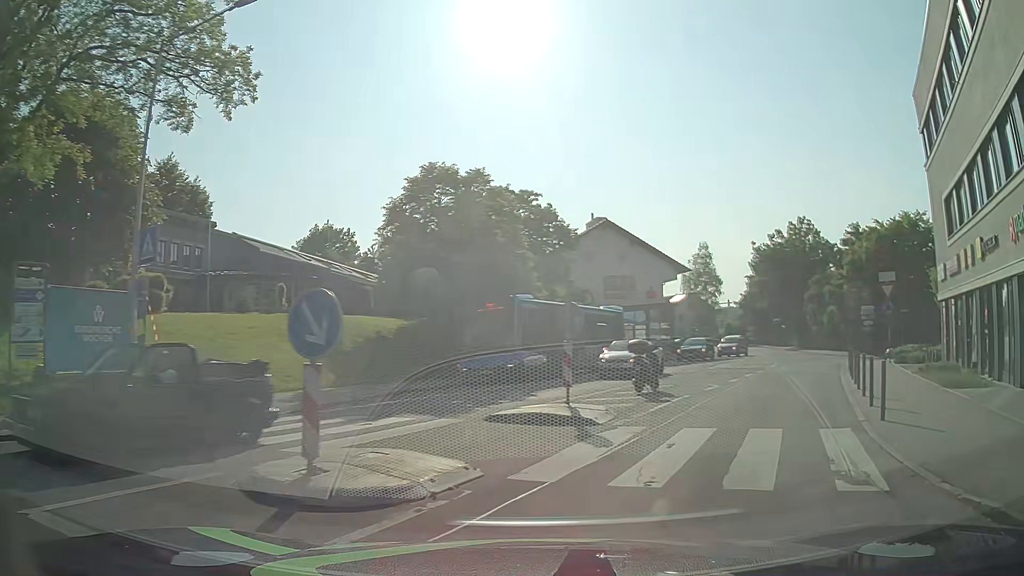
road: tertiary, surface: asphalt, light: Day
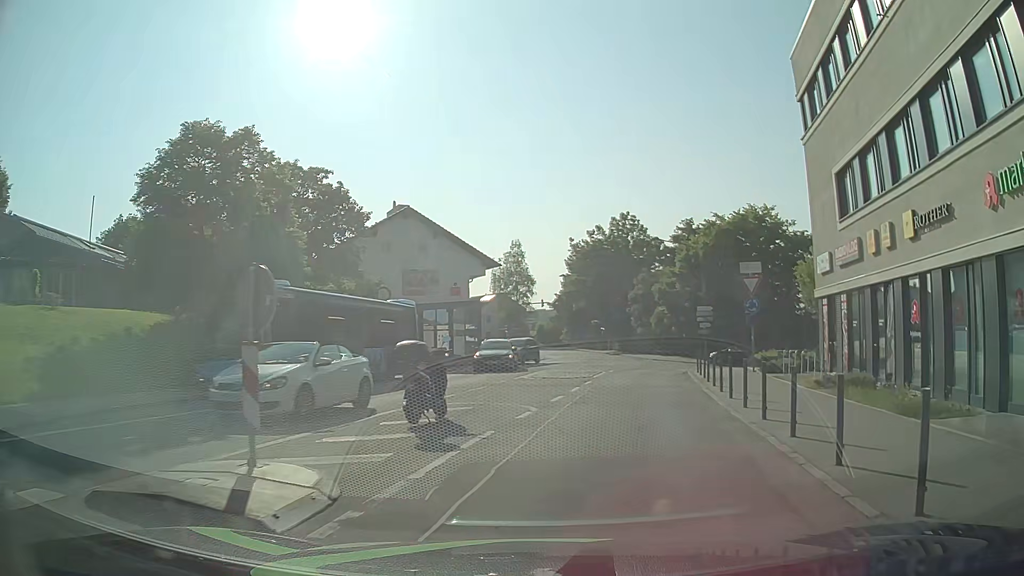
(+1.0, +6.0) m; +17°
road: unclassified
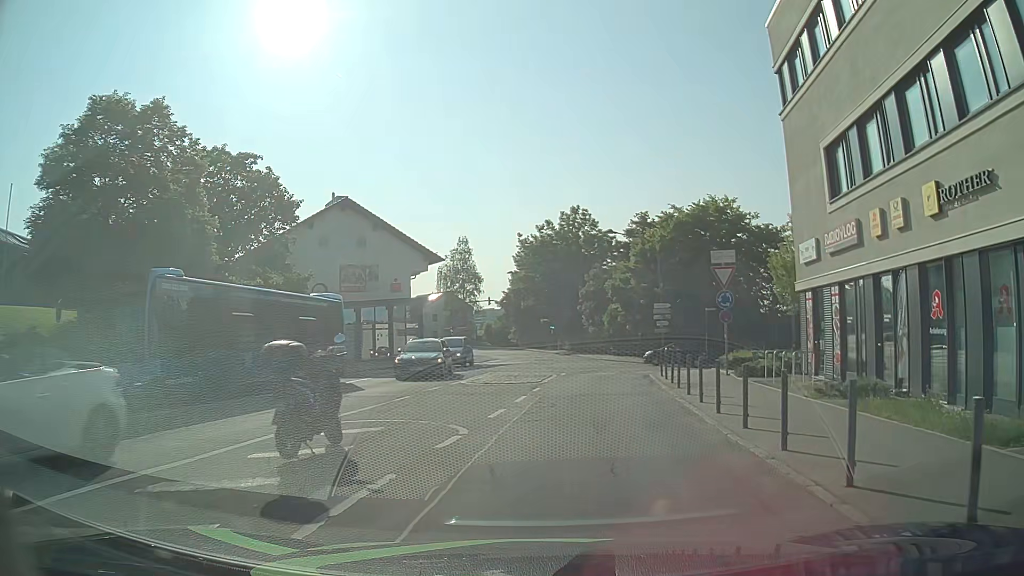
(+0.2, +3.2) m; +7°
